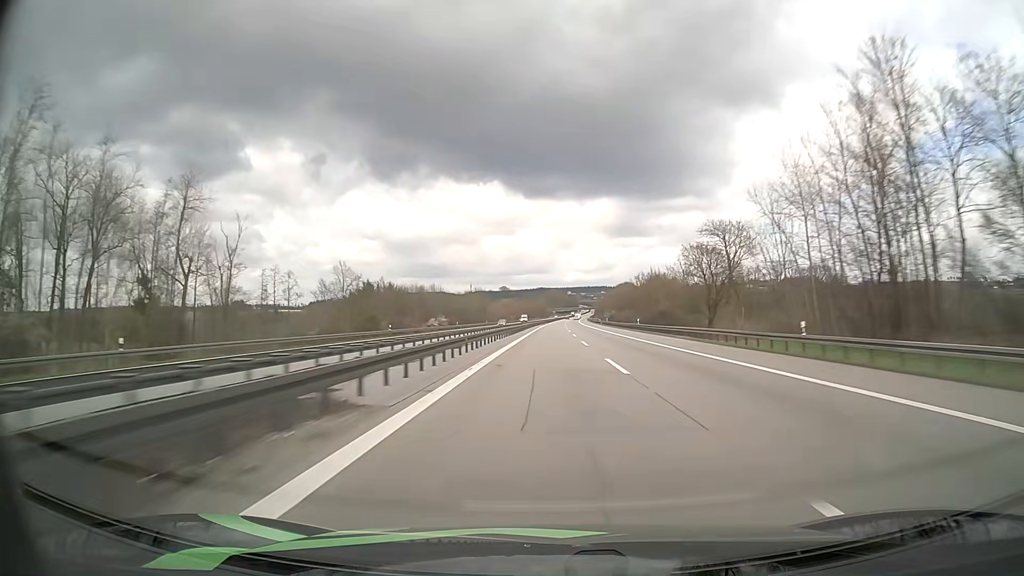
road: motorway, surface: asphalt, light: Day
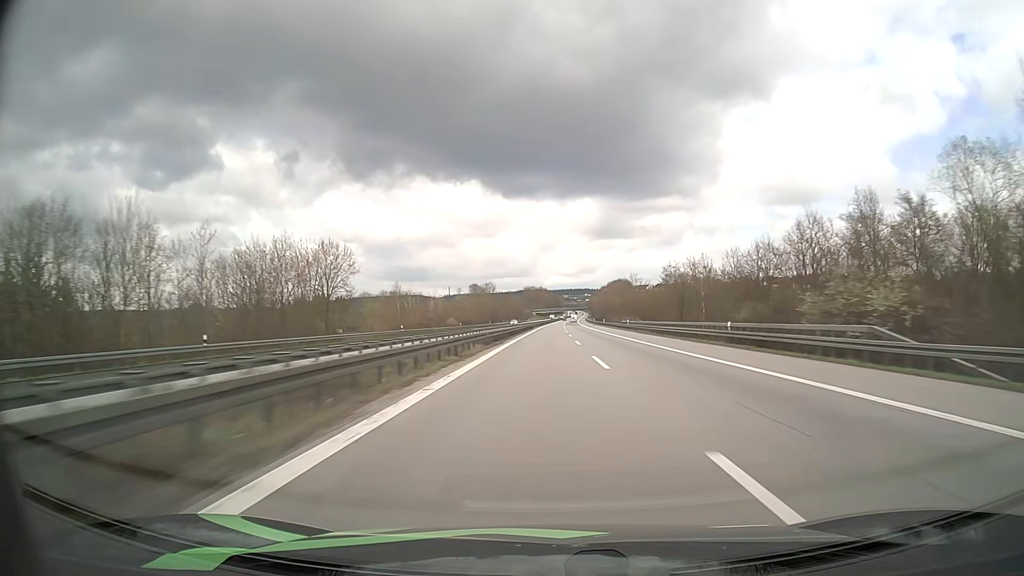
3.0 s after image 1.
(+2.1, +142.9) m; +2°
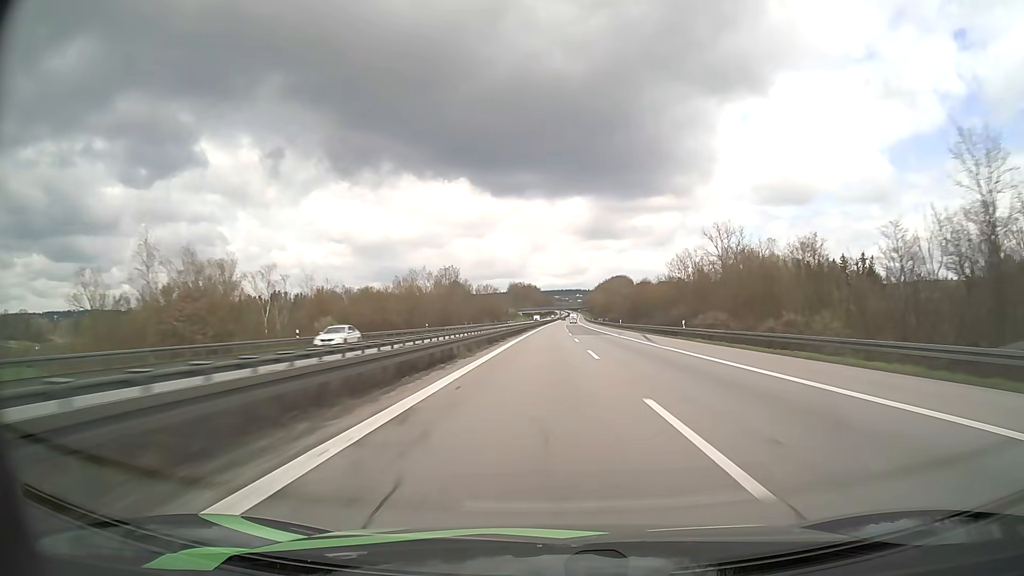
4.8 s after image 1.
(+0.7, +85.7) m; +1°
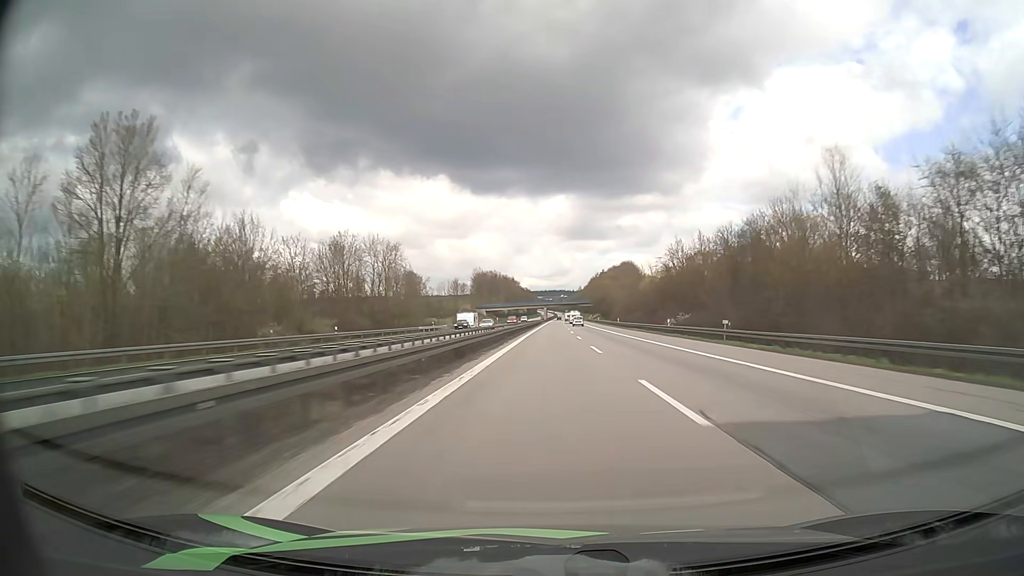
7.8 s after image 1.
(+1.7, +141.3) m; +1°
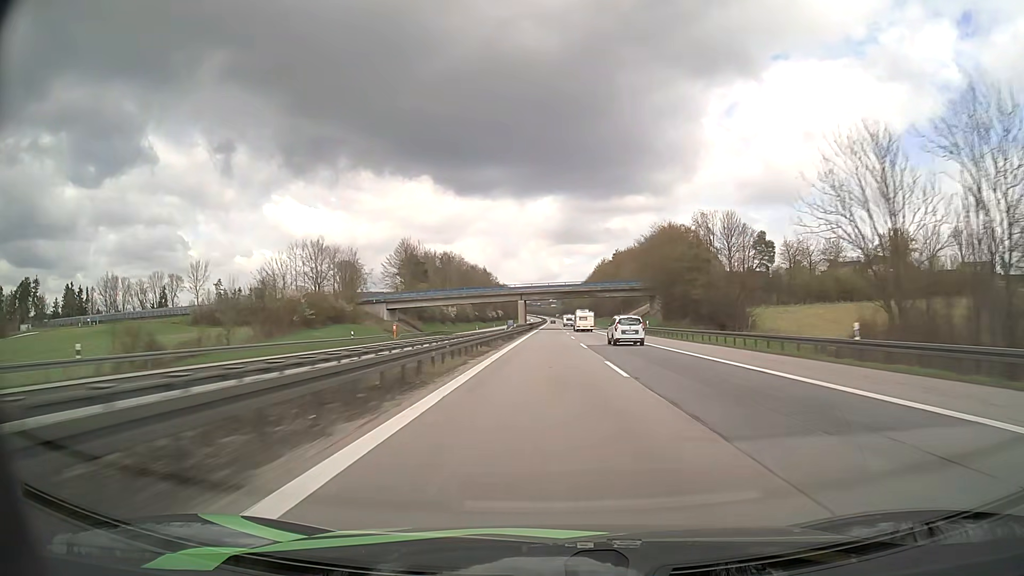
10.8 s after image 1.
(+1.6, +137.1) m; +1°
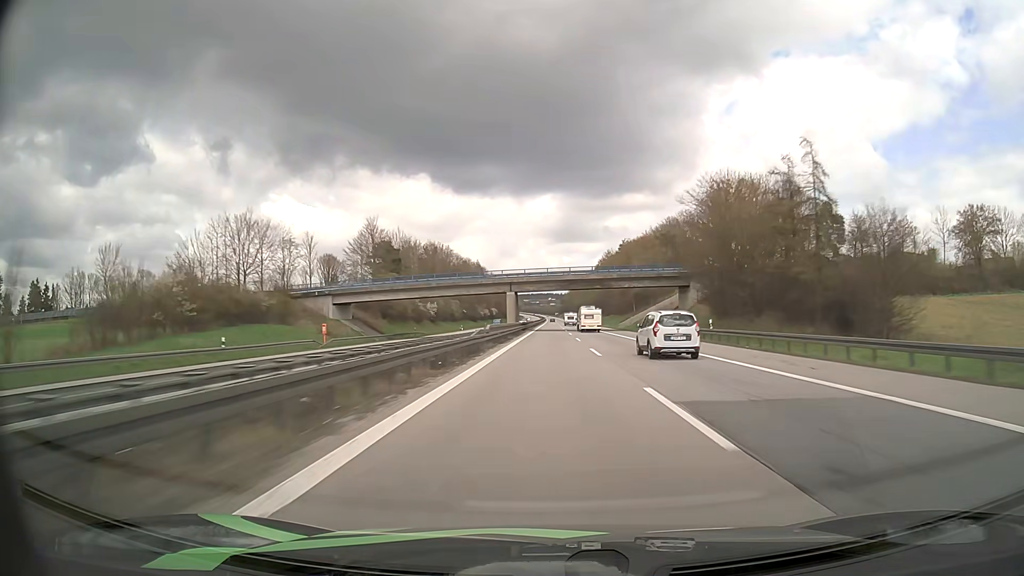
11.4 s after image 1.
(0.0, +27.4) m; 0°
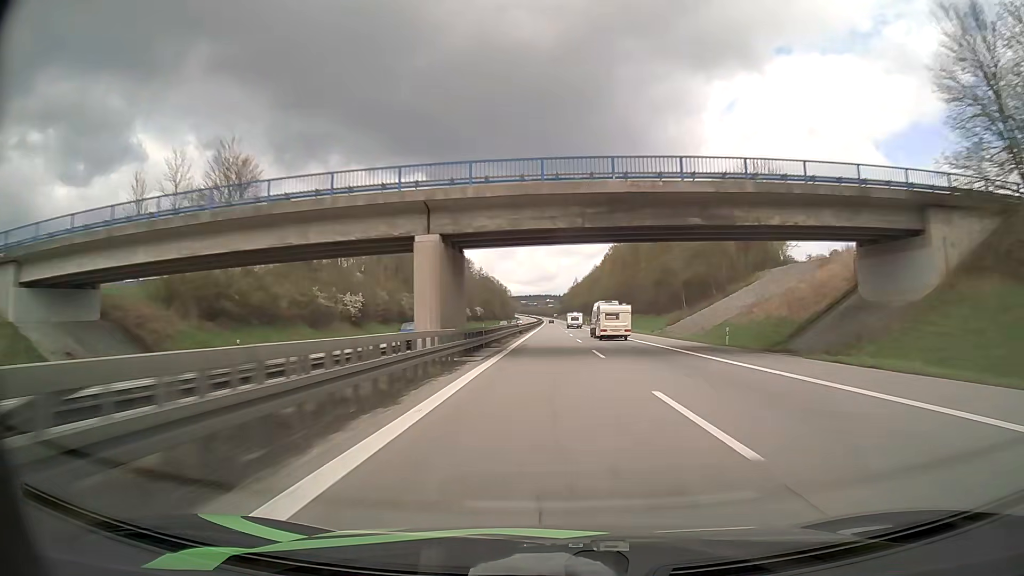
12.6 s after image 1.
(0.0, +54.7) m; 0°
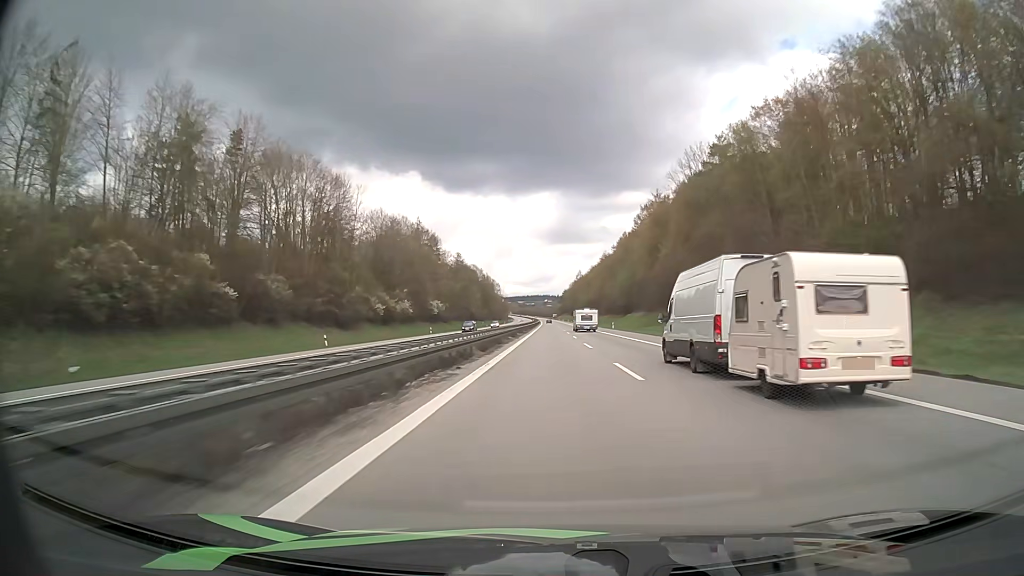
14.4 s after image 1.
(+0.2, +81.9) m; 0°
(0, +10) (0, +20) (0, +30) (0, +40) (0, +50) (0, +60) (0, +70) (0, +80) (0, +90) (0, +100) m
